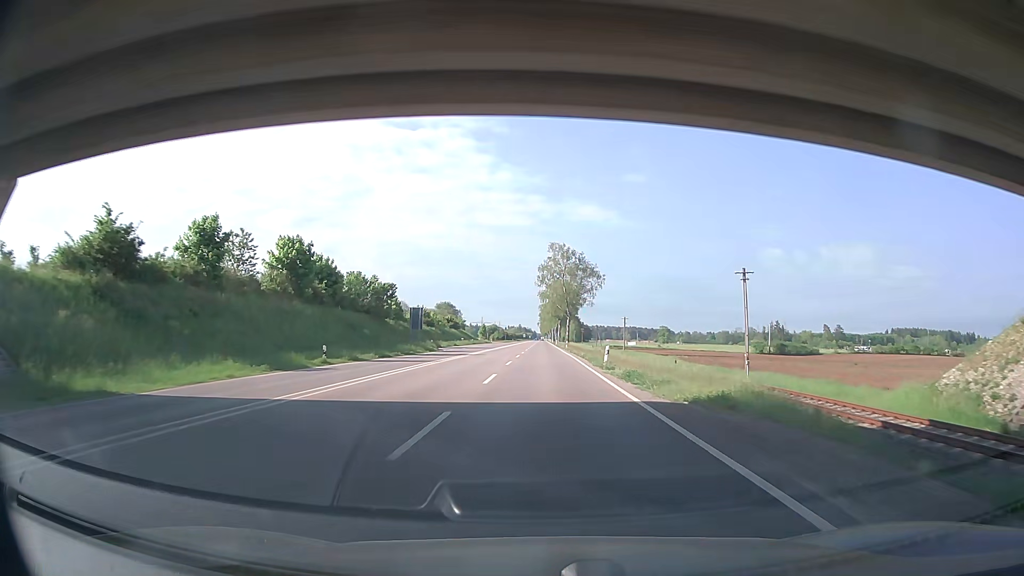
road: trunk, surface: asphalt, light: Day
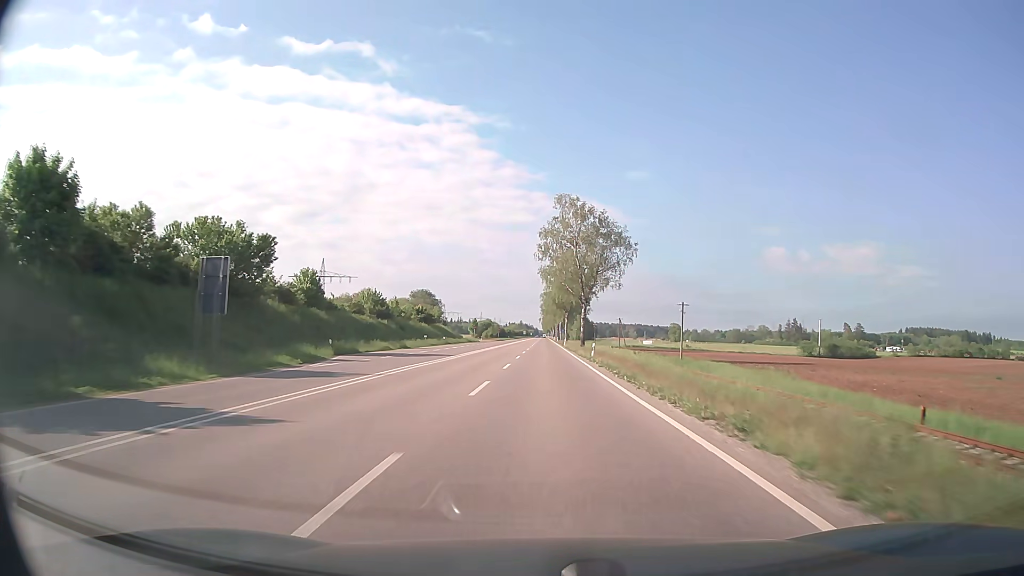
(0.0, +40.2) m; 0°
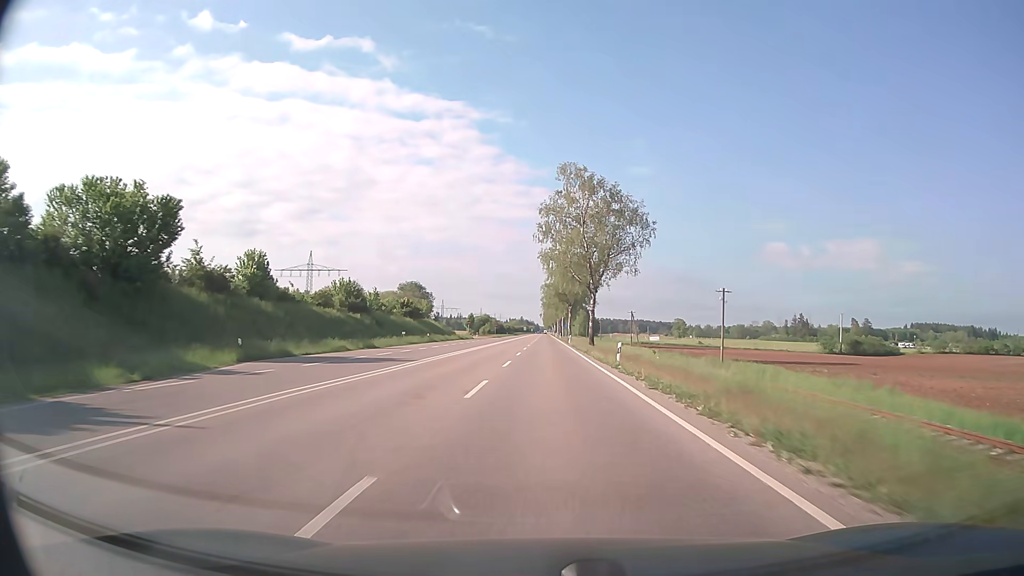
(0.0, +13.4) m; 0°
(0, +10) (0, +20) (0, +30) (0, +40) (0, +50) (0, +60) (0, +70) (0, +80) (0, +90) (0, +100) m
